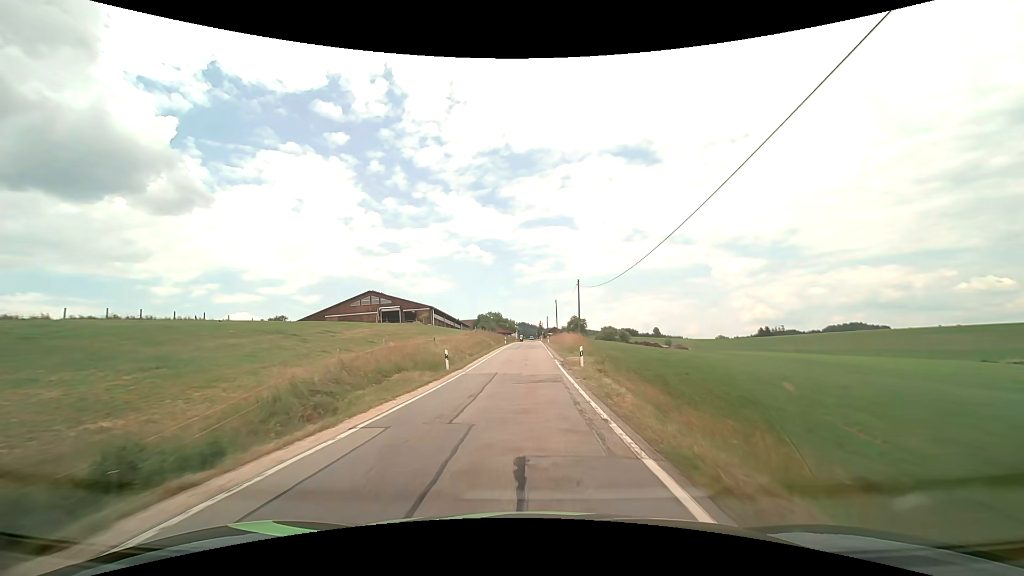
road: tertiary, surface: asphalt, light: Day
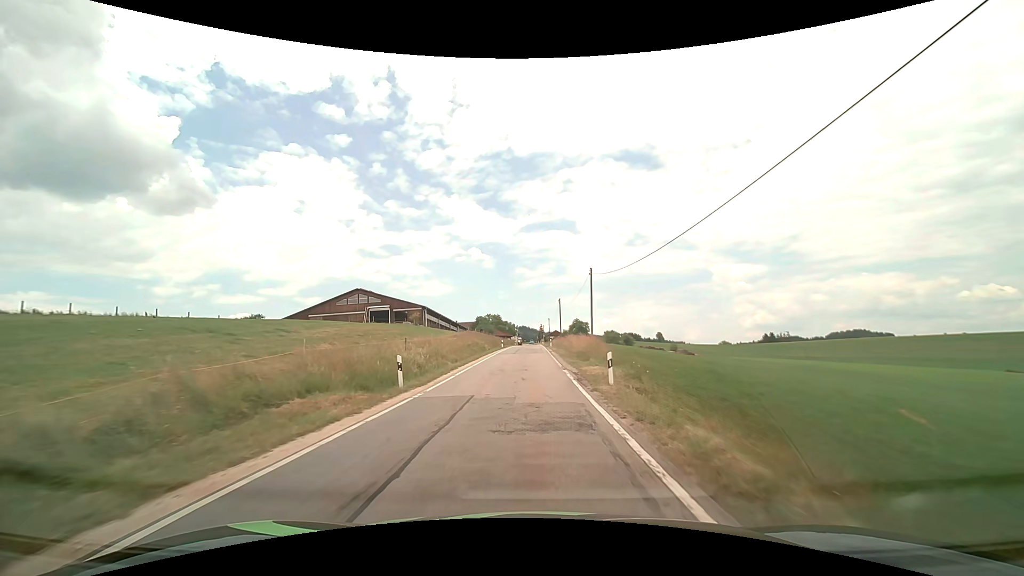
(0.0, +8.5) m; 0°
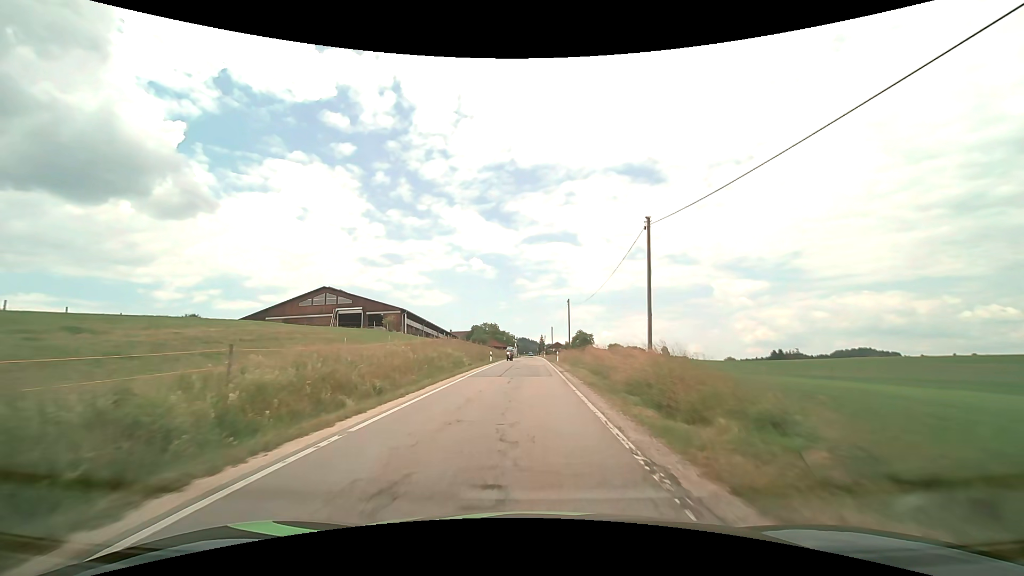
(0.0, +16.6) m; 0°
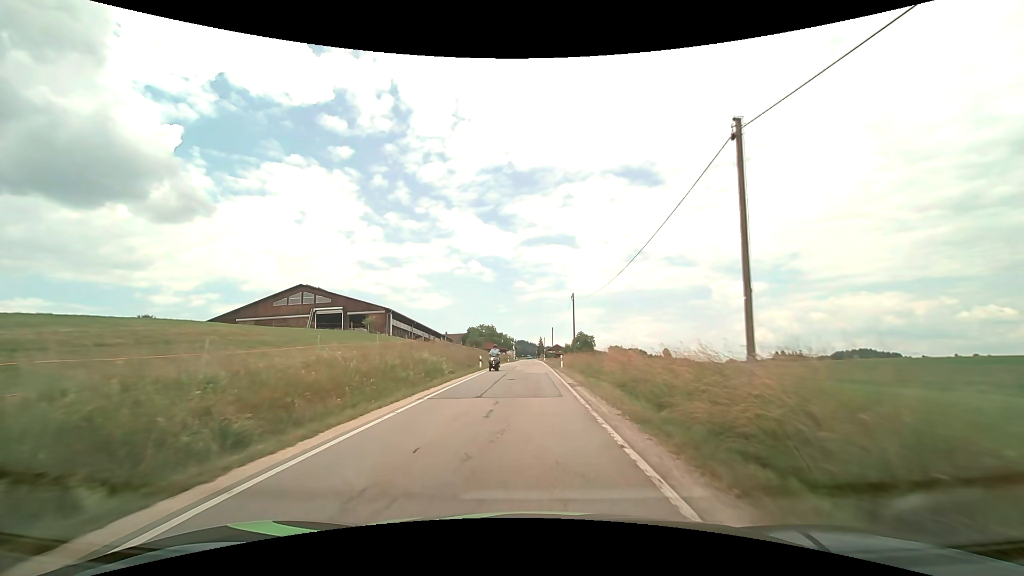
(0.0, +8.0) m; 0°
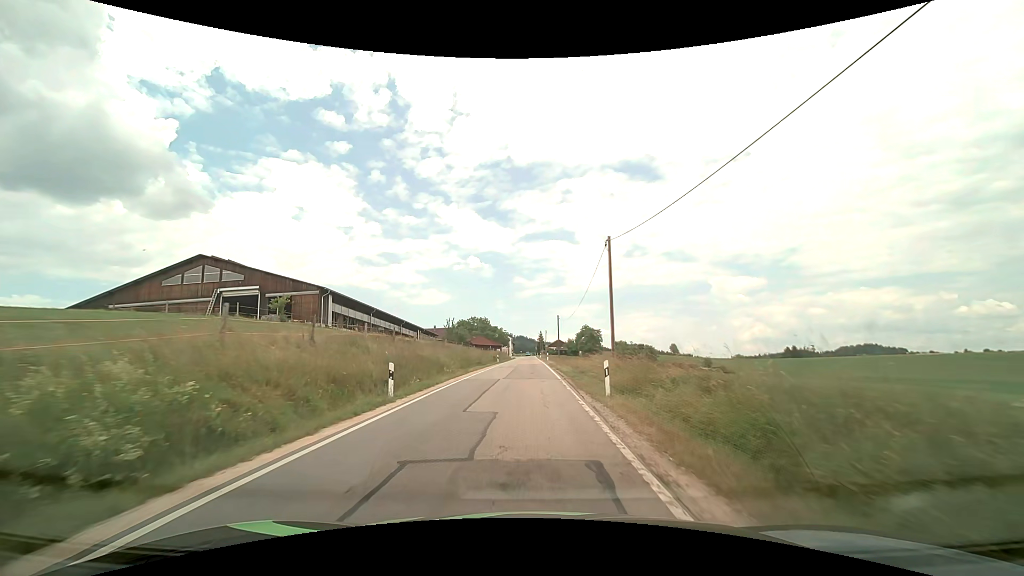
(+0.1, +23.1) m; 0°
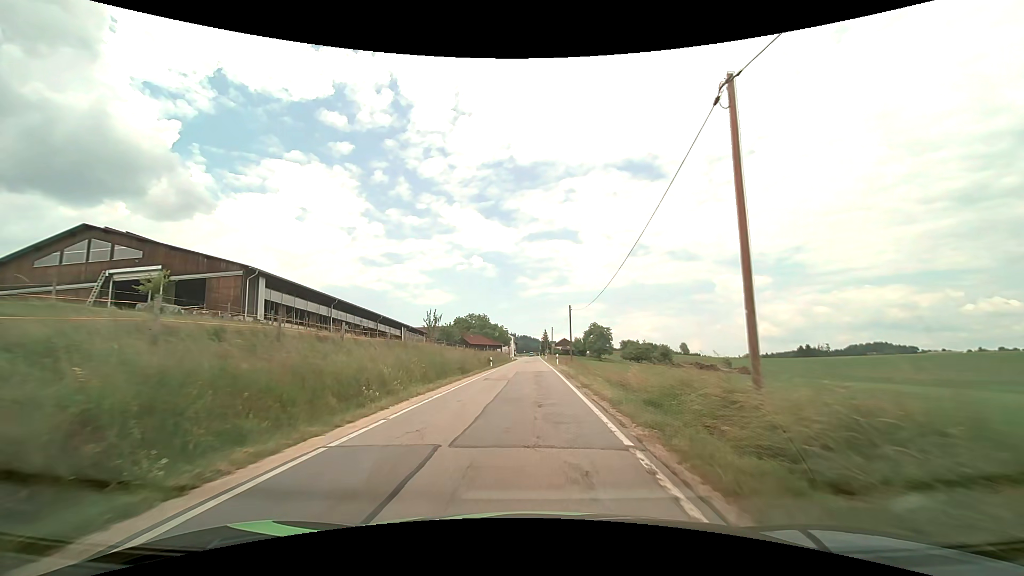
(0.0, +14.8) m; 0°
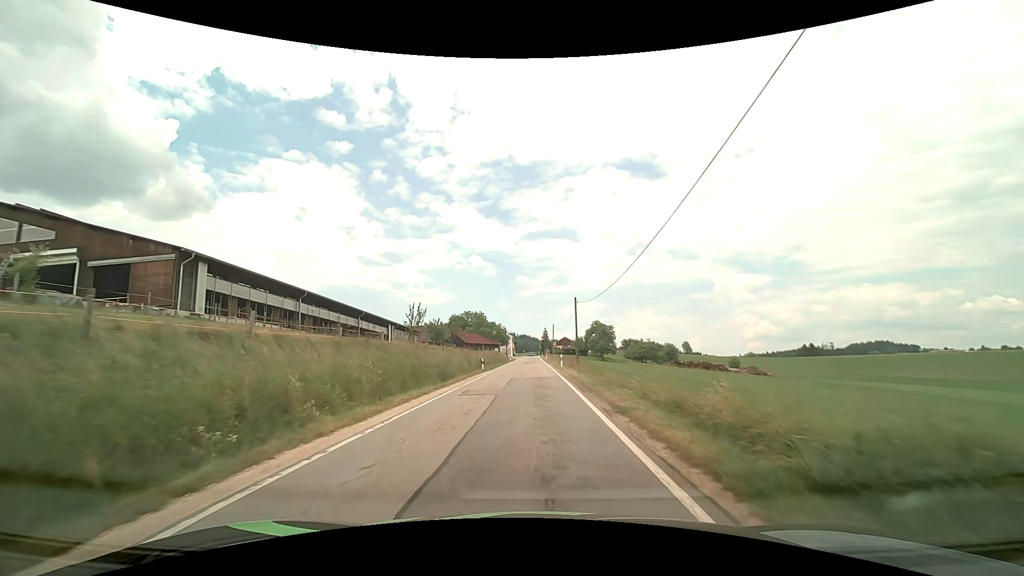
(0.0, +7.3) m; 0°
